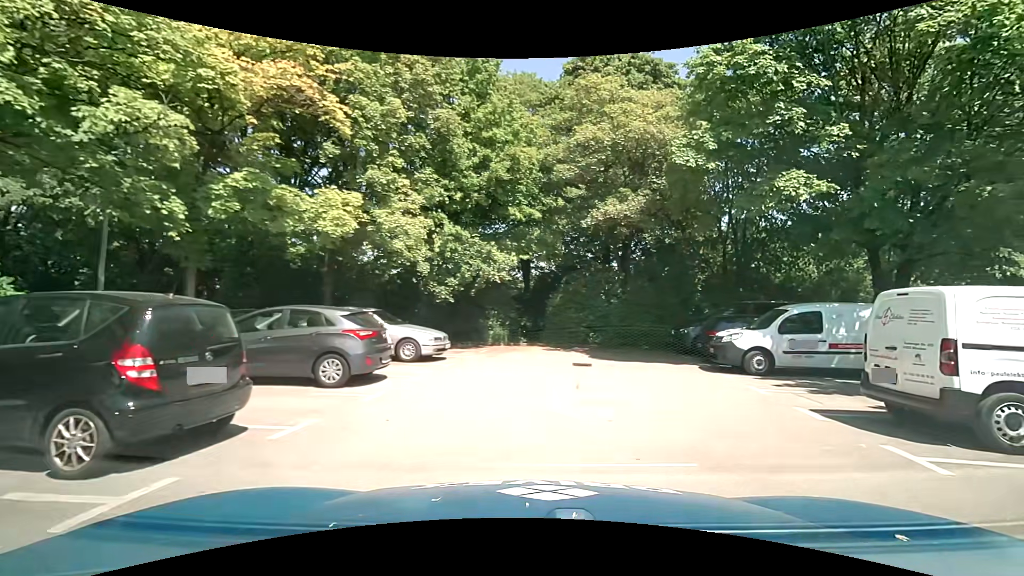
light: Day
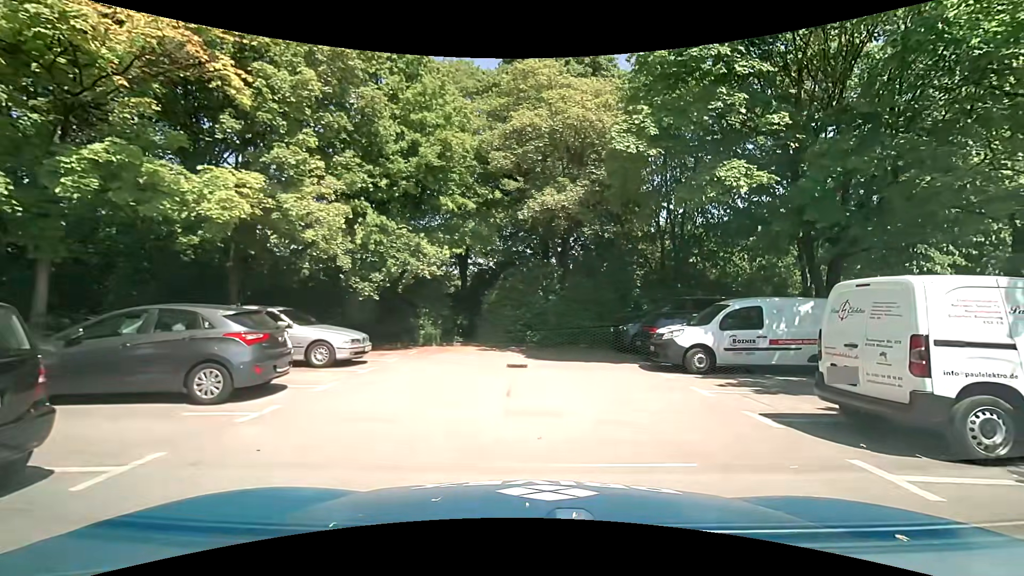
(+0.1, +1.2) m; +6°
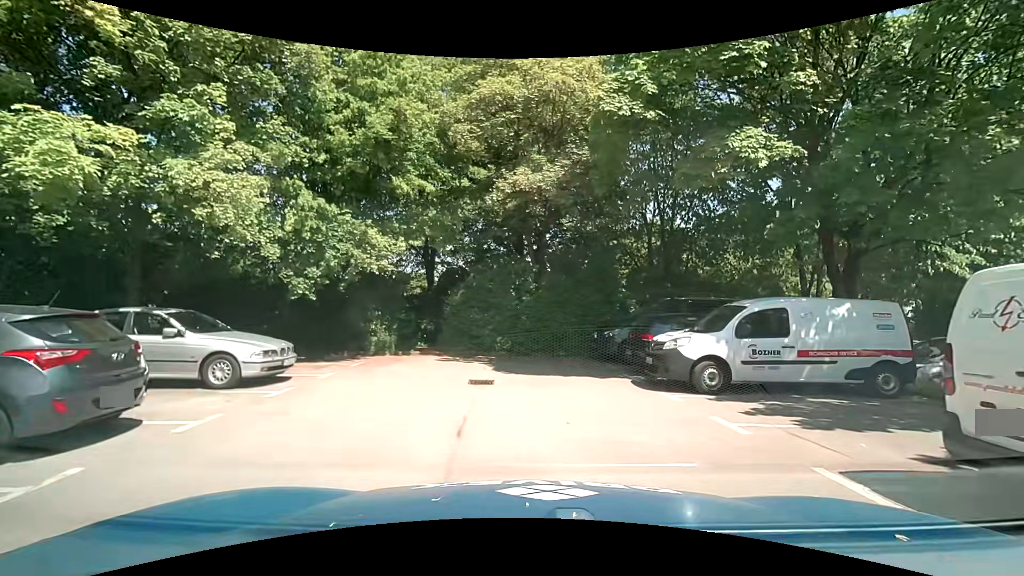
(+0.1, +2.6) m; +4°
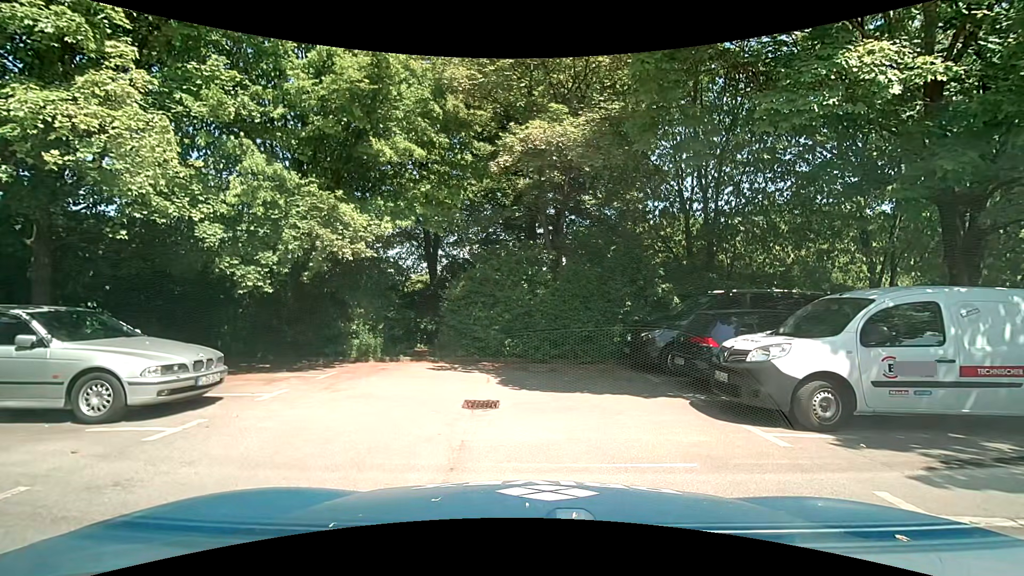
(0.0, +2.9) m; +1°
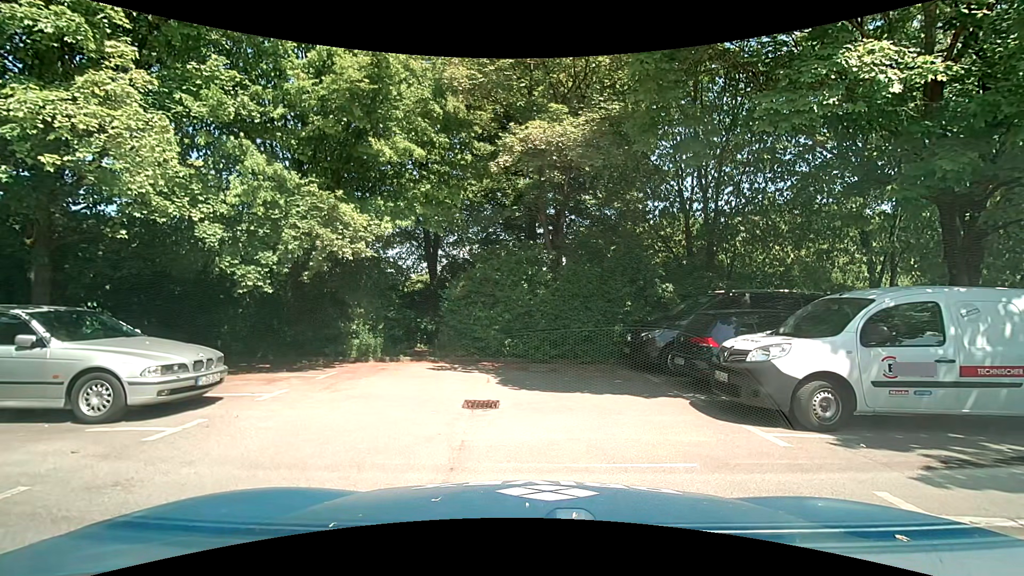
(0.0, 0.0) m; 0°
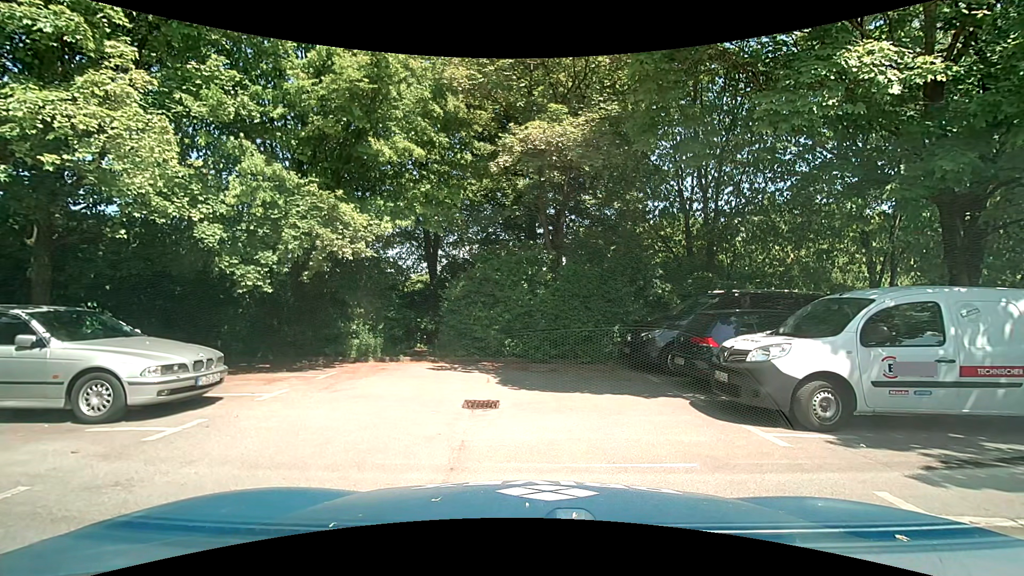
(0.0, 0.0) m; 0°
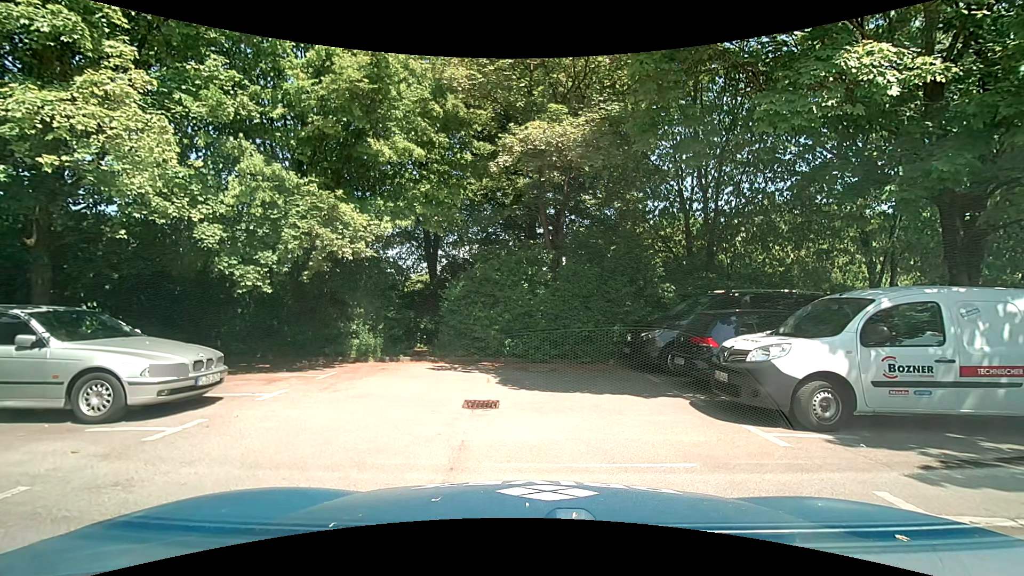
(0.0, 0.0) m; 0°
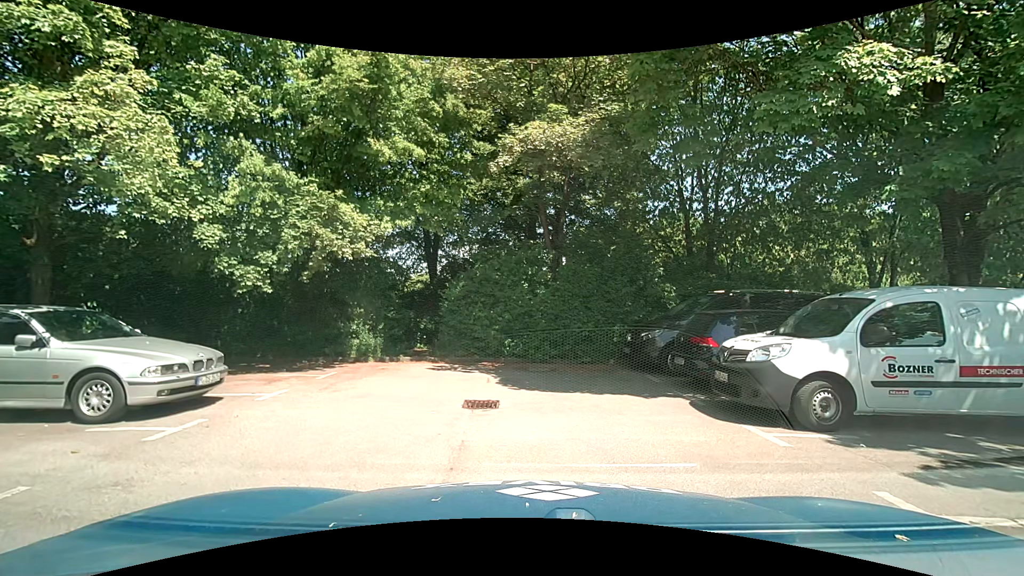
(0.0, 0.0) m; 0°
